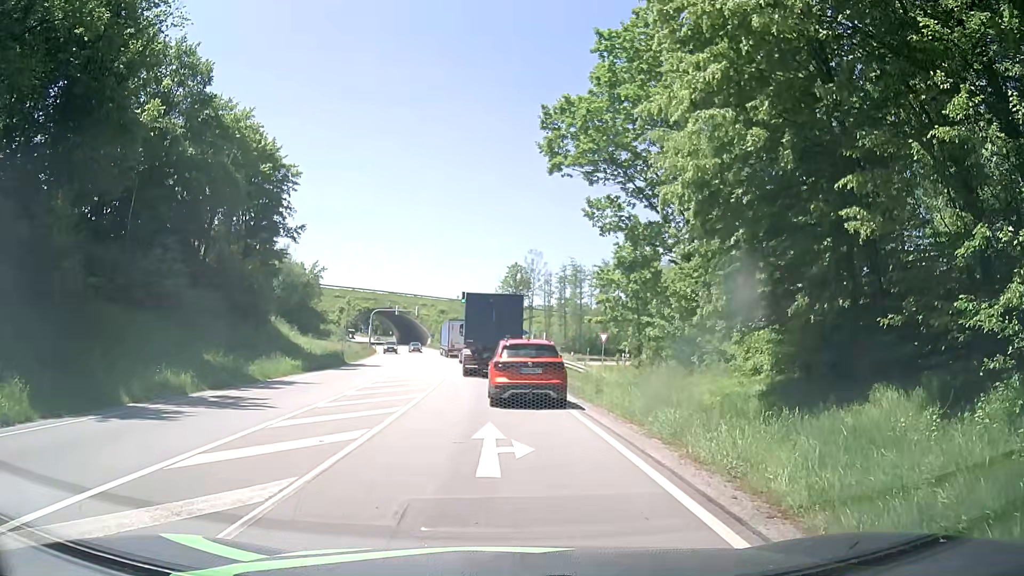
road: primary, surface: asphalt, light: Day
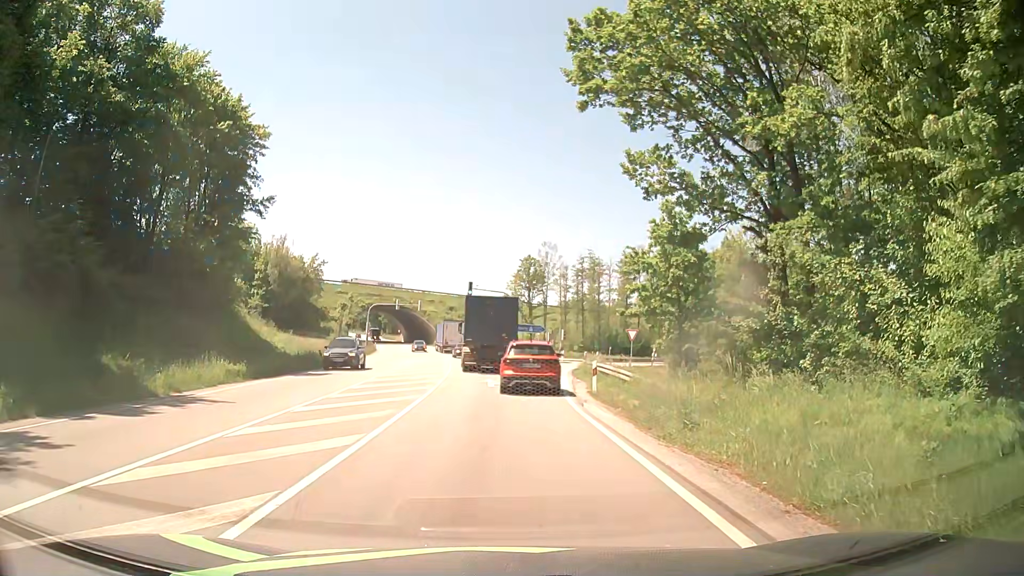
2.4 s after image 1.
(-0.1, +9.5) m; 0°
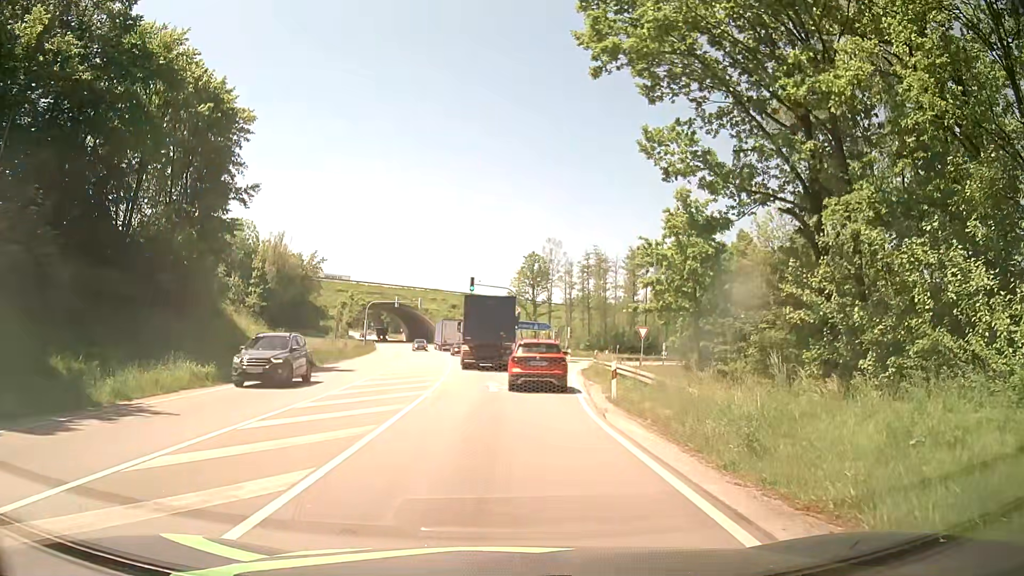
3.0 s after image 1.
(-0.1, +3.1) m; -1°
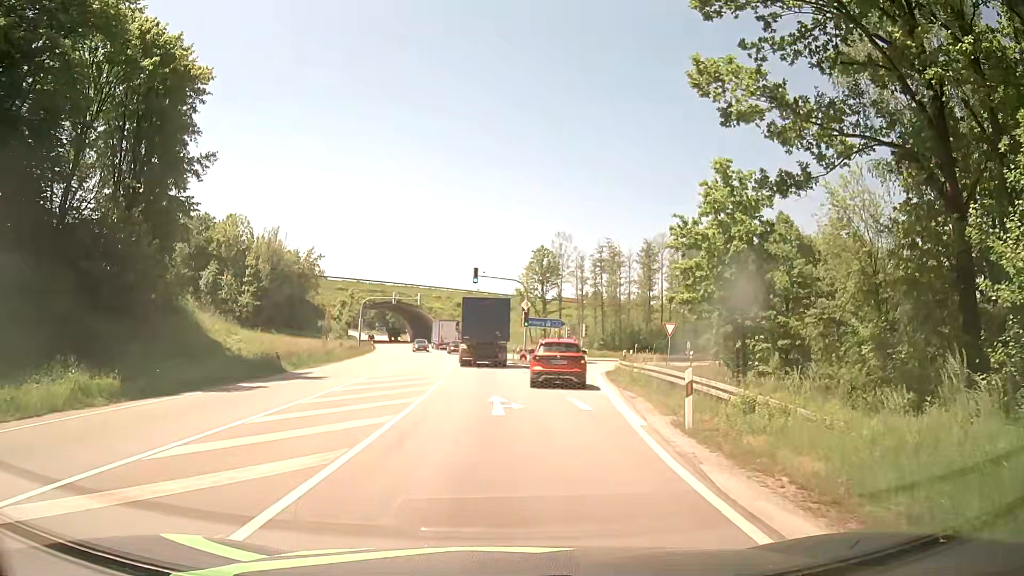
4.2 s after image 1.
(-0.1, +6.9) m; -2°
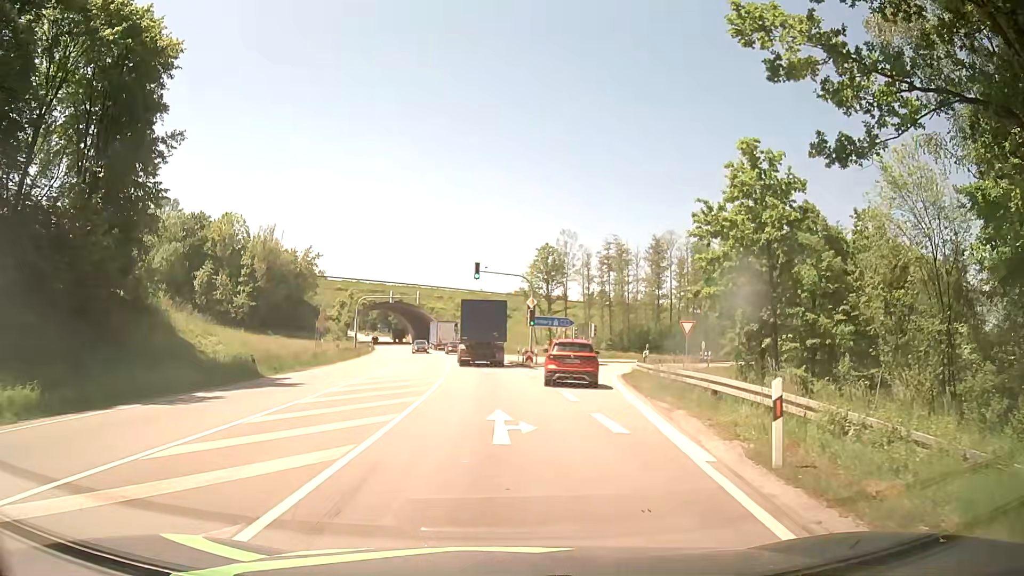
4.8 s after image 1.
(0.0, +3.8) m; 0°
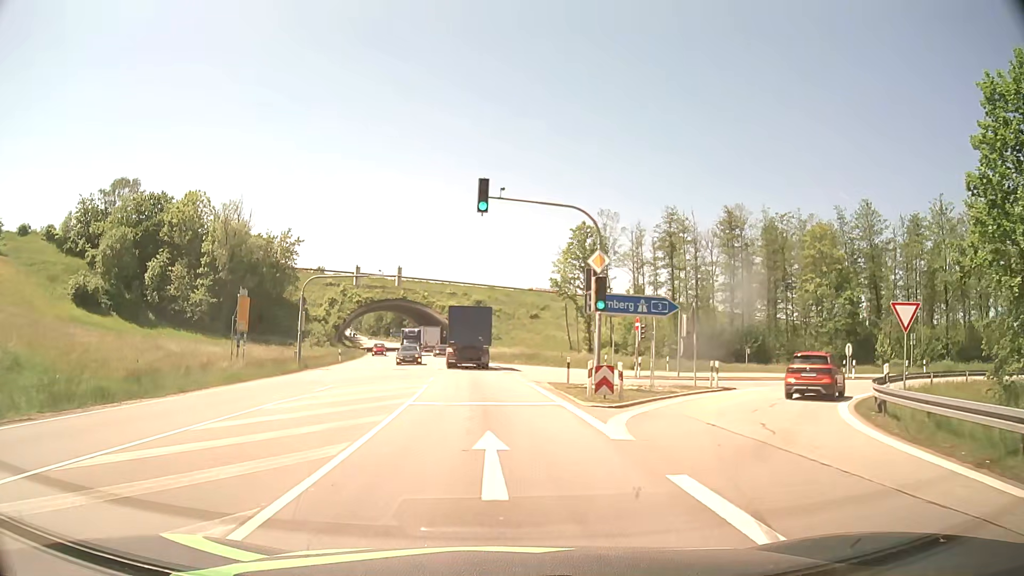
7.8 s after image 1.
(-0.4, +24.9) m; -2°
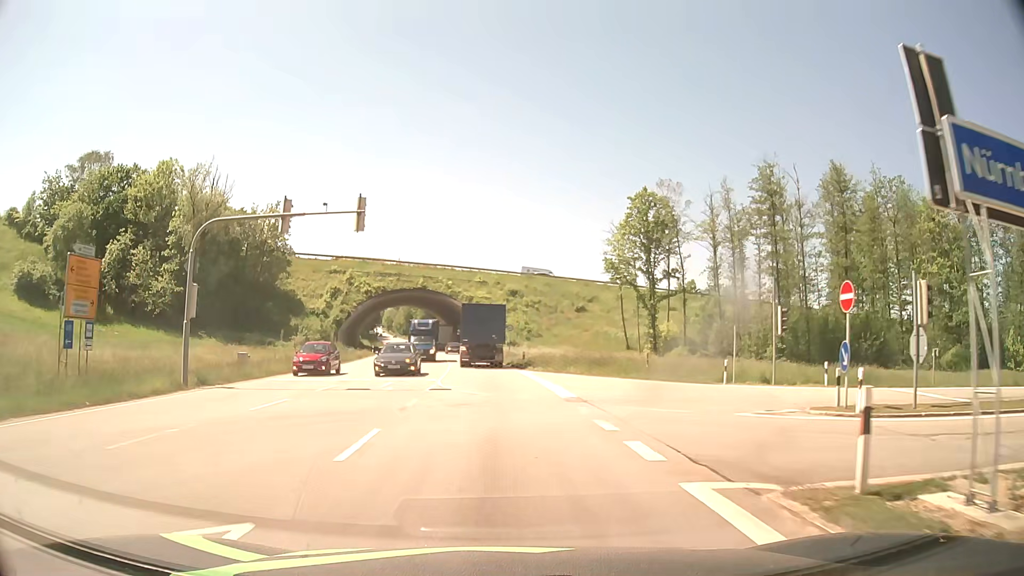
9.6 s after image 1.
(-0.5, +19.7) m; -3°
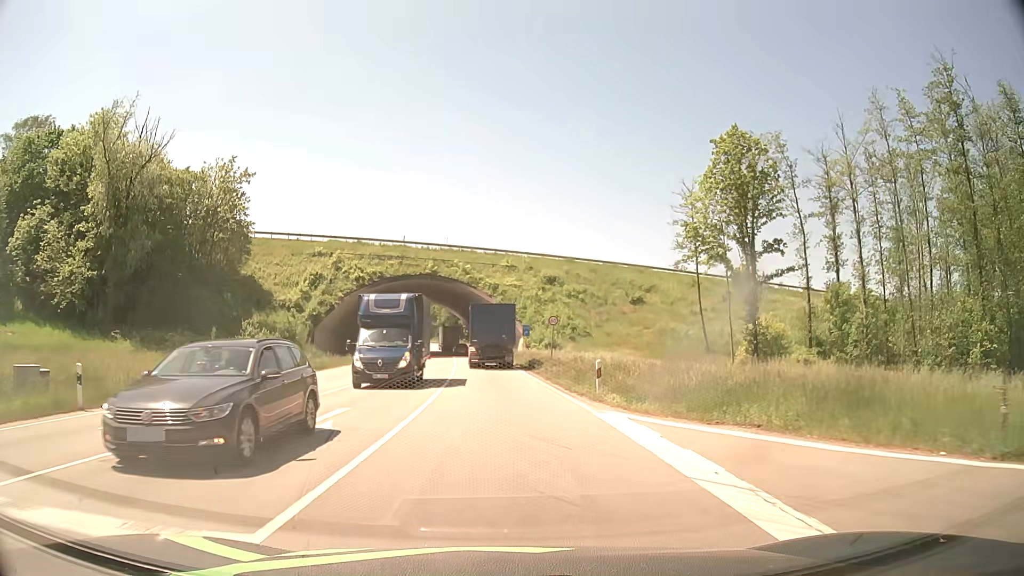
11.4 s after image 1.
(-0.5, +22.1) m; -2°
(0, +10) (0, +20) (-1, +30) (-1, +40) (-2, +50) (-3, +60) (-4, +70) (-5, +80) (-7, +90) (-9, +99) m
